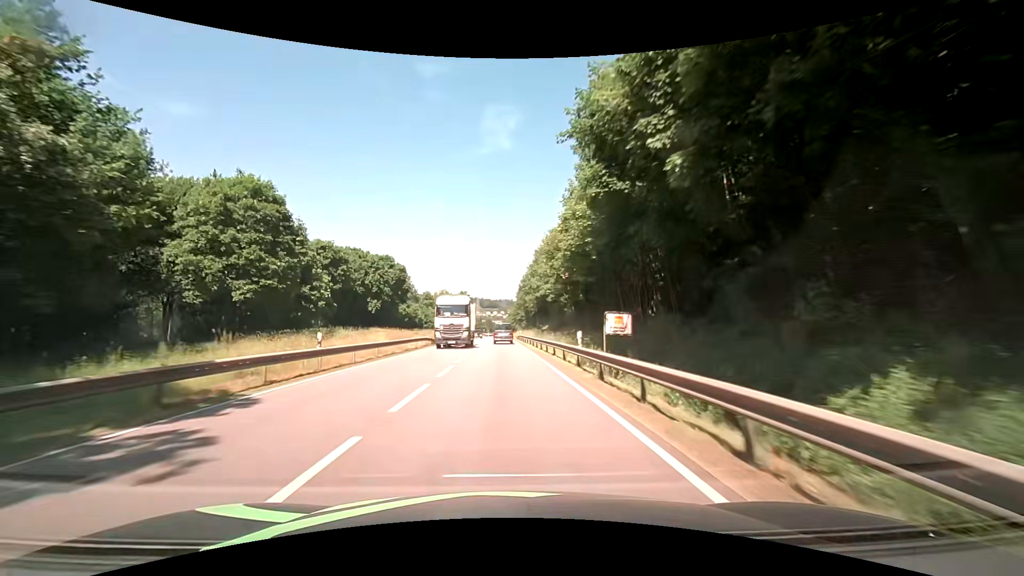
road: primary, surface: asphalt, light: Day
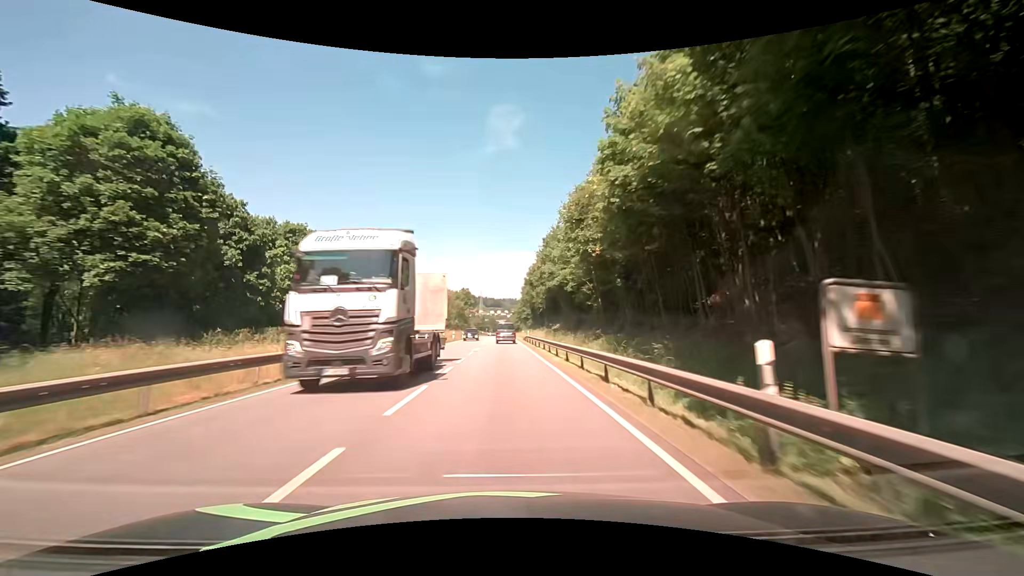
(-0.2, +12.5) m; -1°
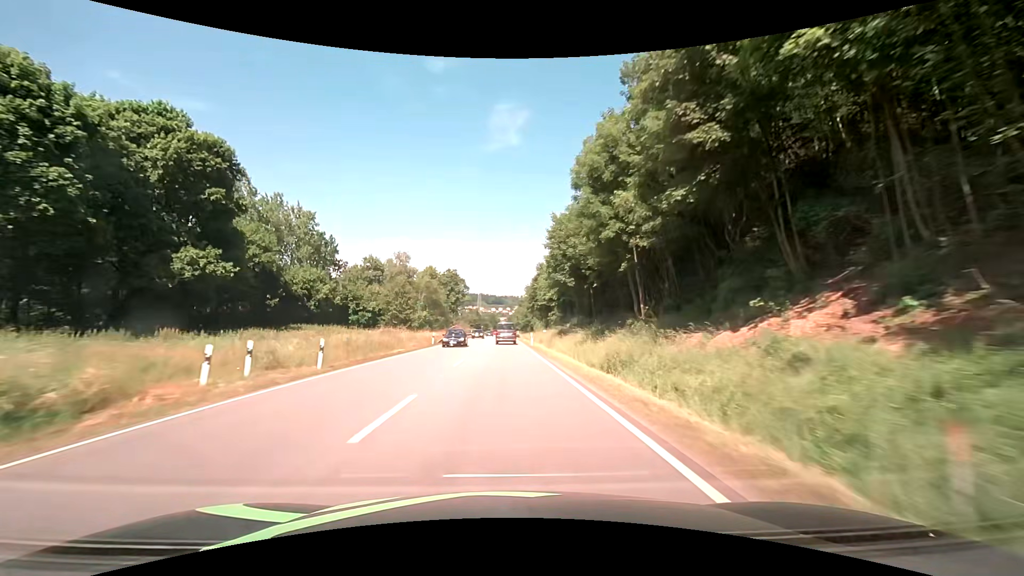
(-0.1, +62.5) m; 0°
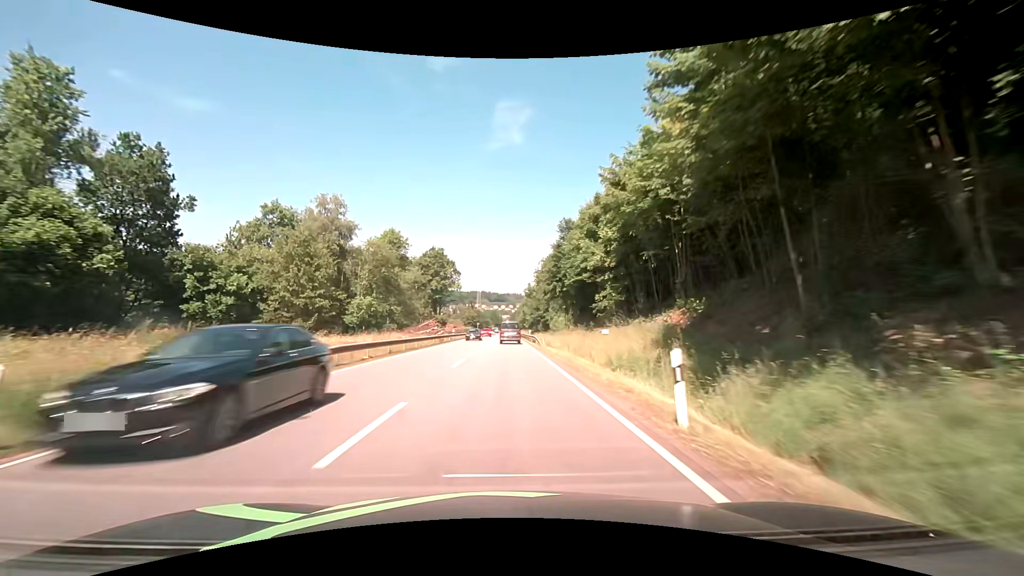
(-0.4, +37.5) m; -1°
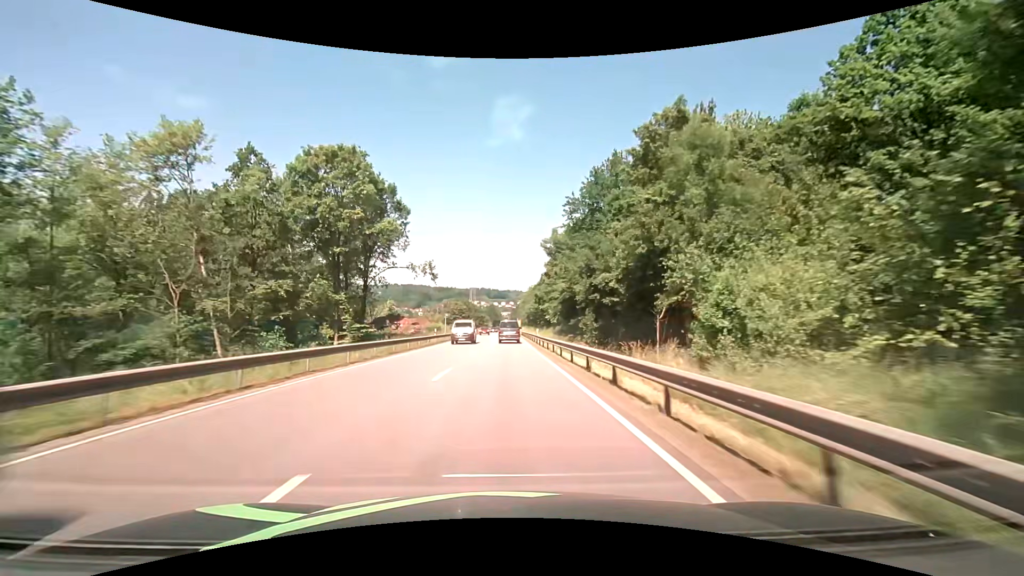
(+0.1, +62.8) m; 0°
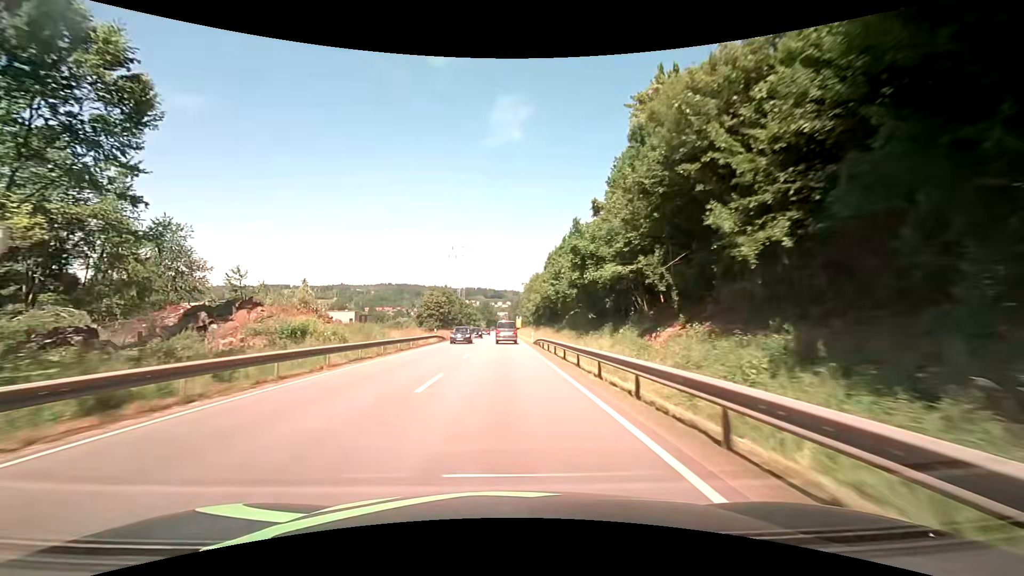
(+0.1, +50.2) m; 0°
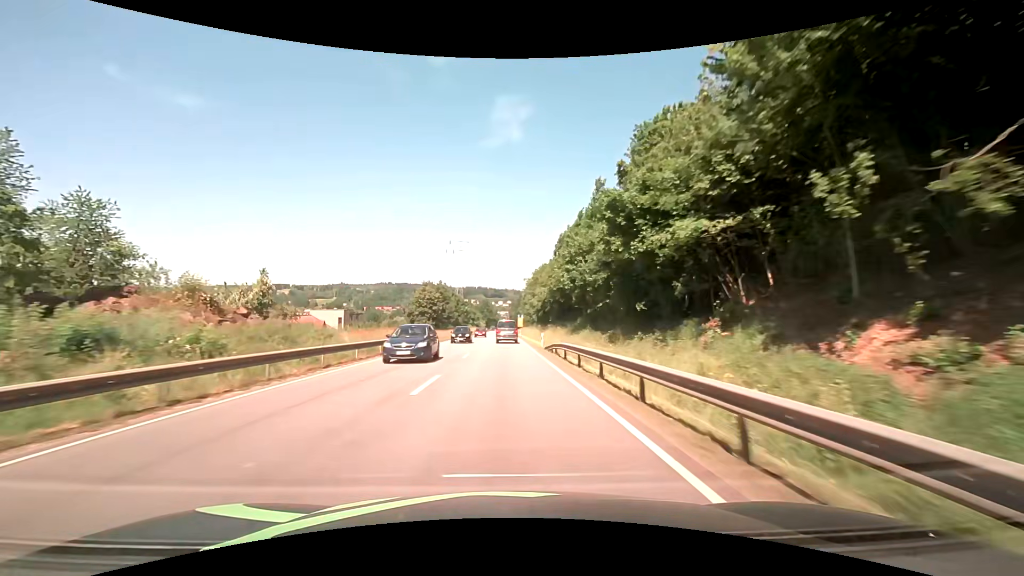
(0.0, +12.5) m; 0°
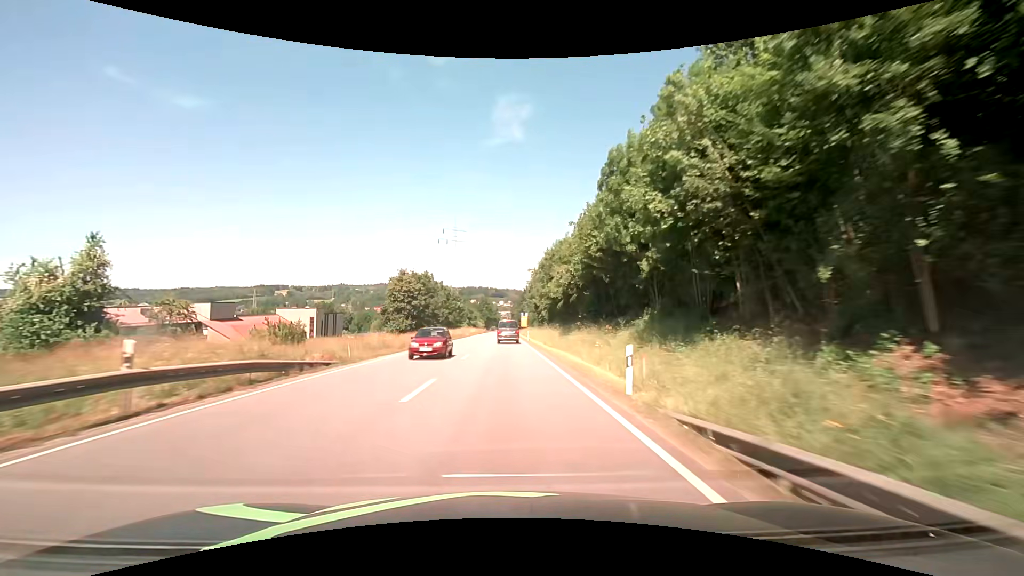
(0.0, +25.0) m; 0°
(0, +10) (0, +20) (0, +30) (0, +40) (0, +50) (0, +60) (0, +70) (0, +80) (0, +90) (0, +100) m
